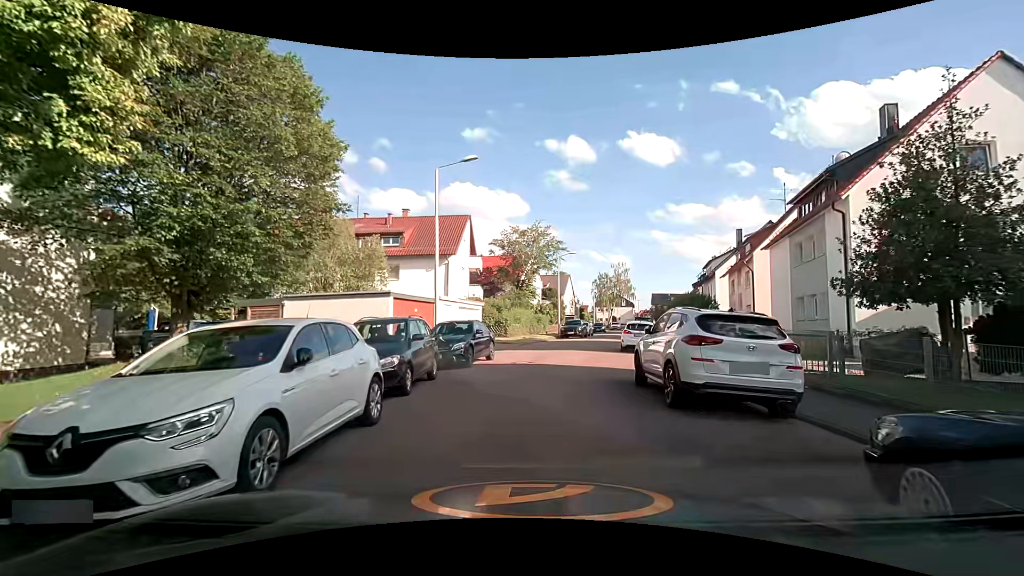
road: residential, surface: asphalt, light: Day
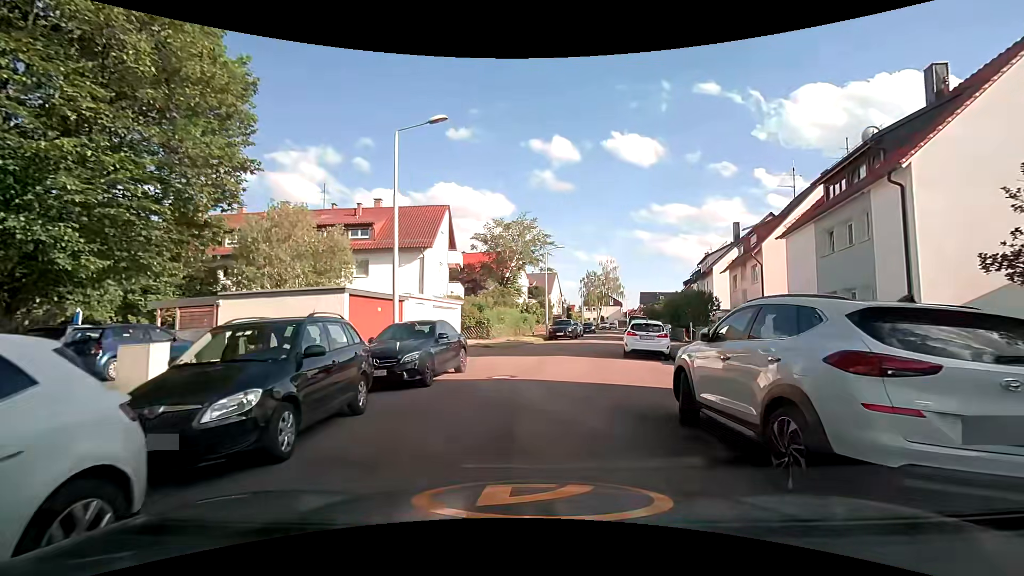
(0.0, +4.2) m; +1°
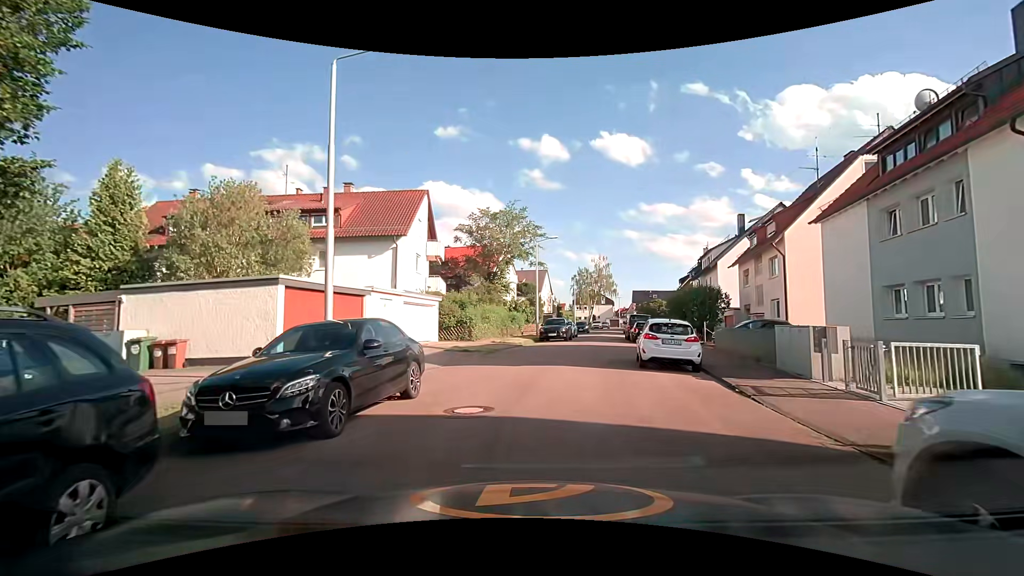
(+0.1, +4.6) m; +2°
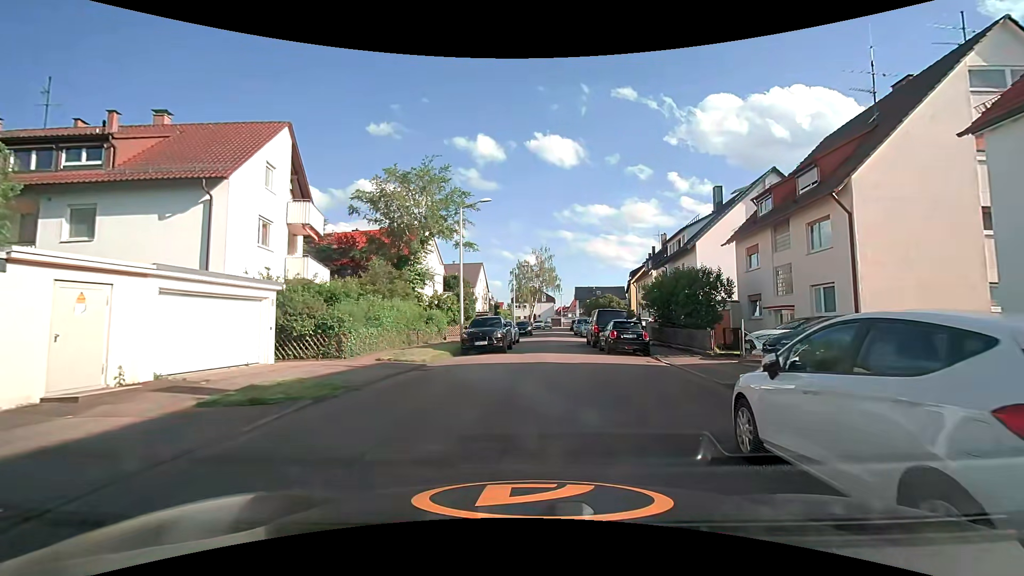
(+0.6, +12.6) m; +6°
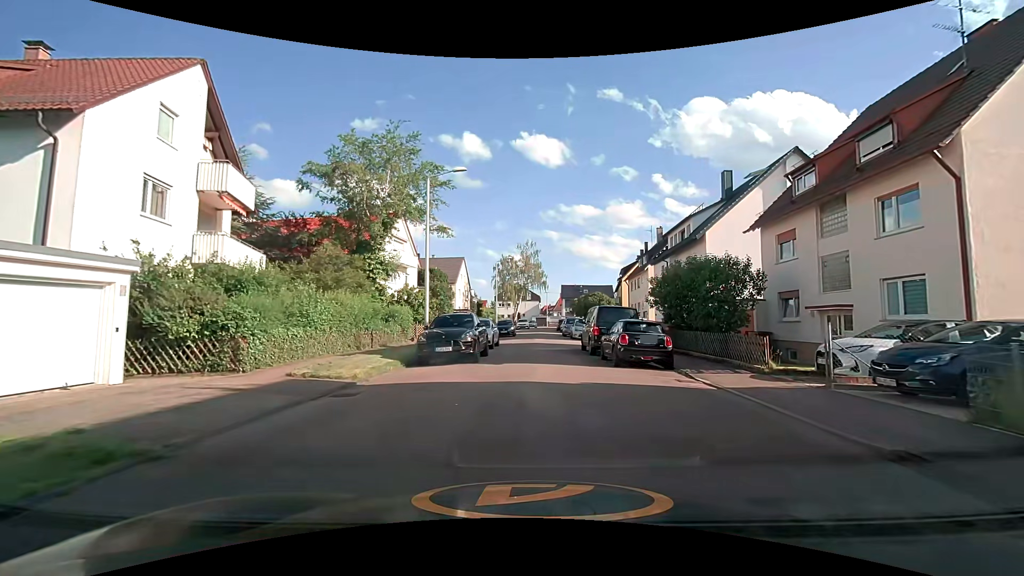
(+0.1, +5.4) m; +3°
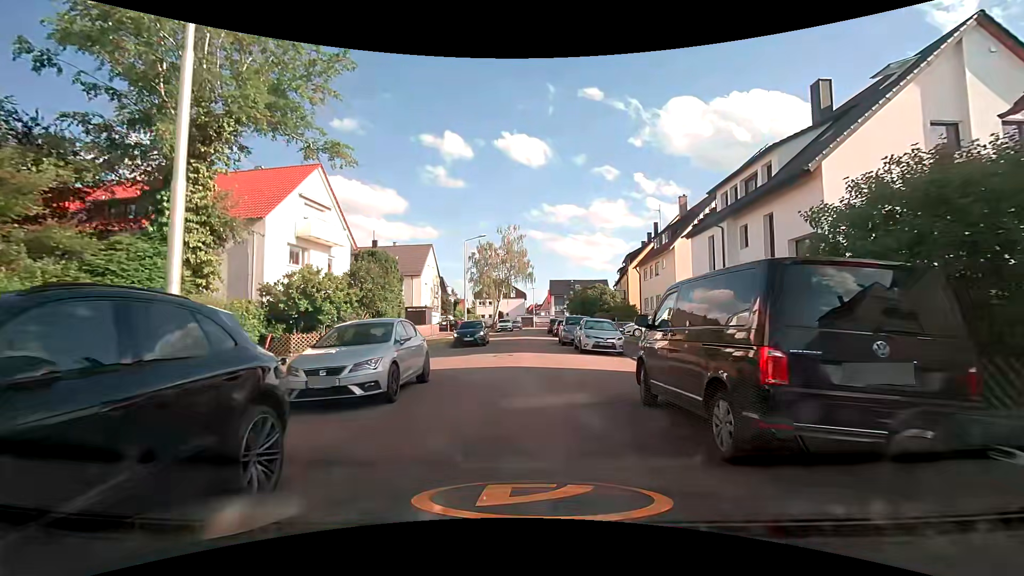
(+0.2, +14.8) m; +1°
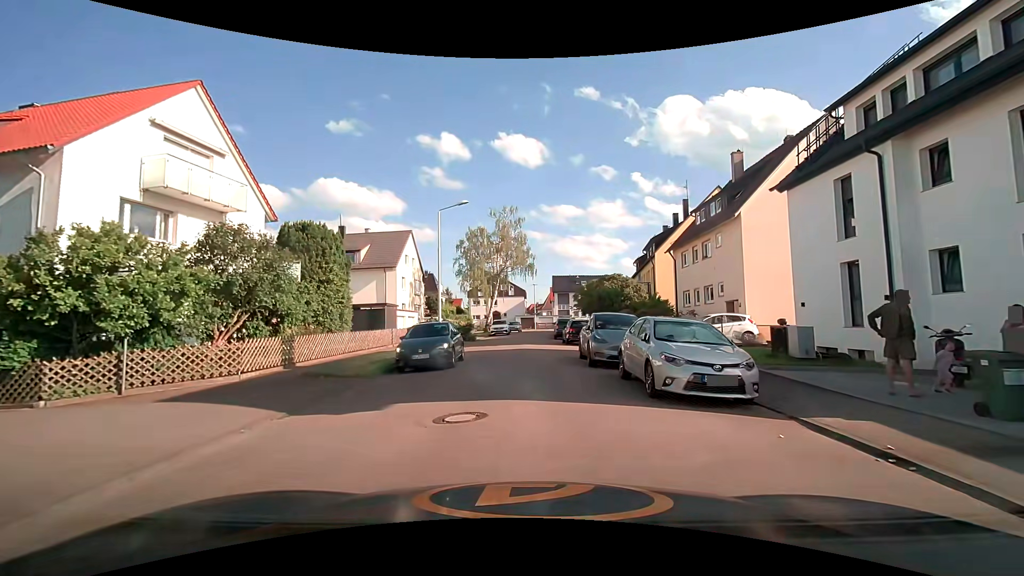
(0.0, +11.7) m; -1°
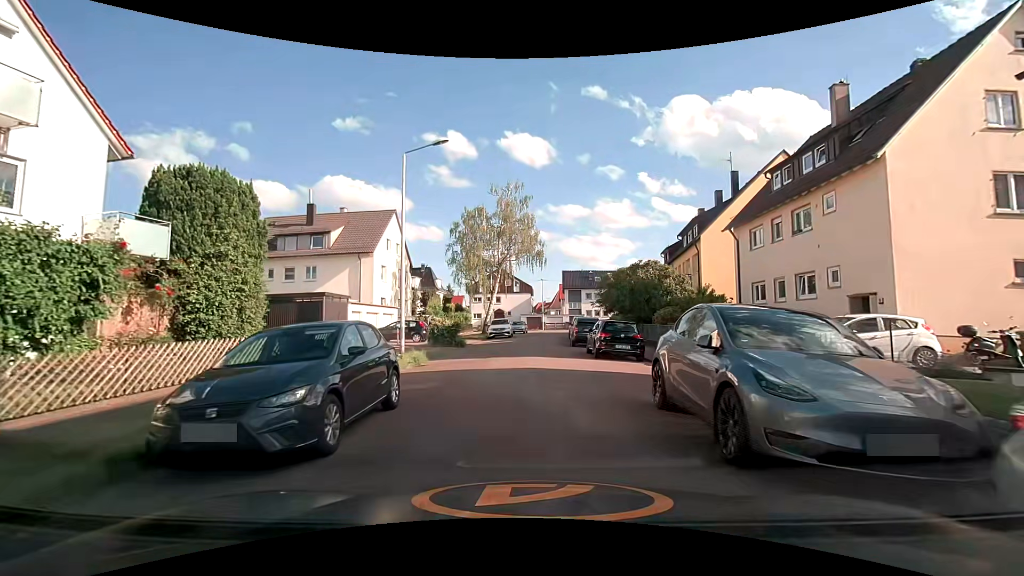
(+0.1, +9.7) m; +1°
